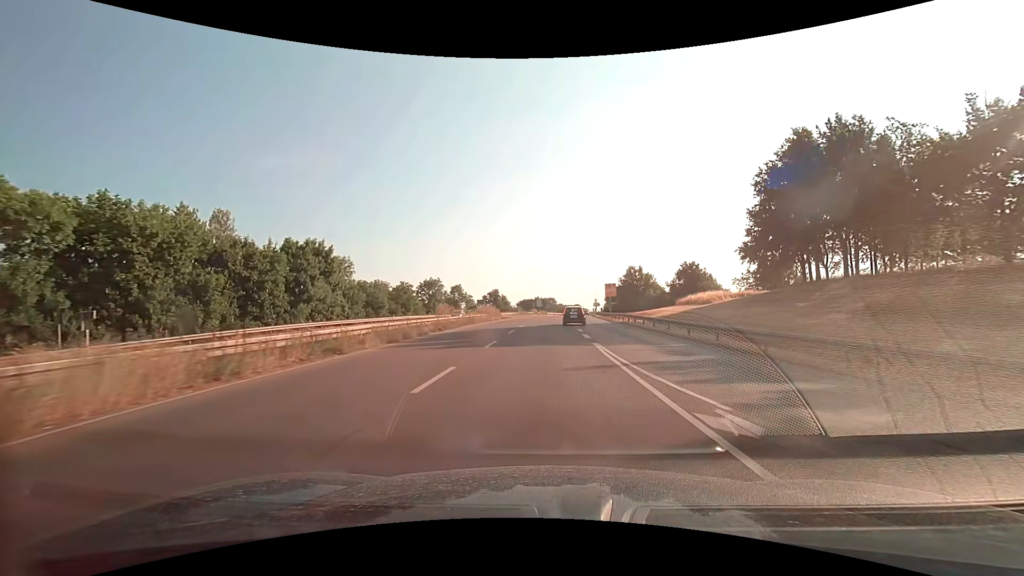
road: trunk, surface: asphalt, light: Day
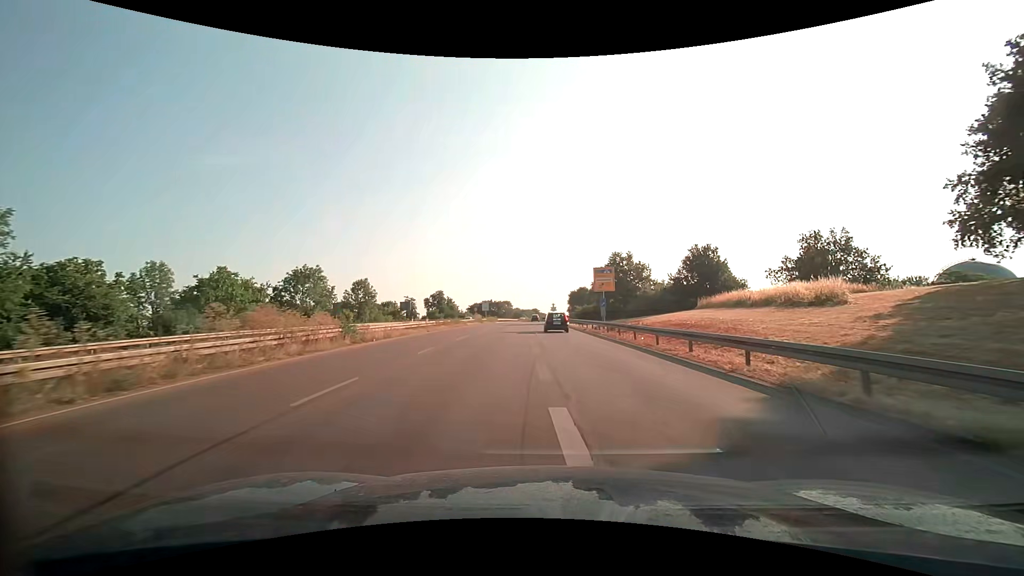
(+1.4, +36.3) m; +5°
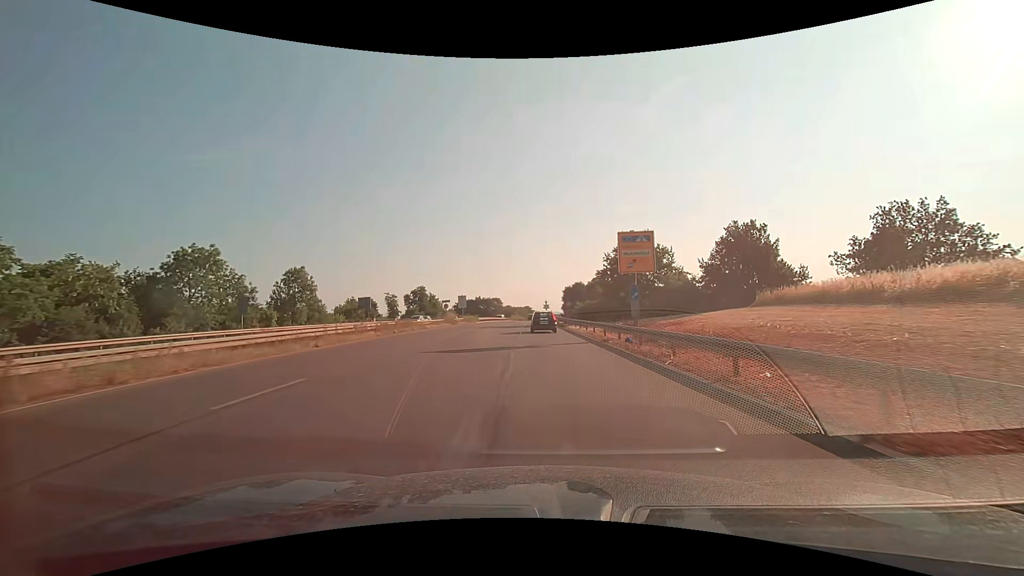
(+0.2, +18.0) m; +1°
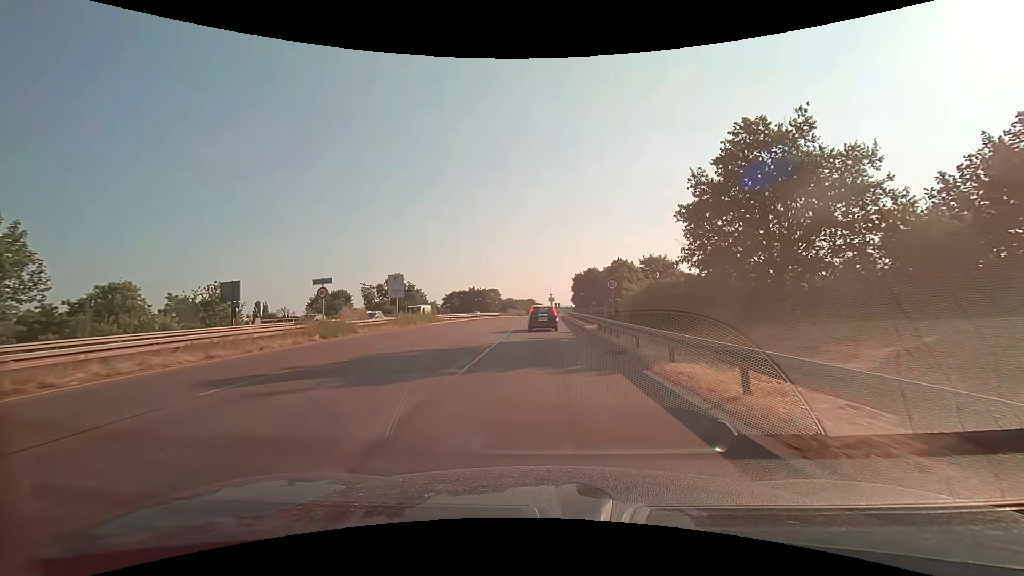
(-0.2, +34.7) m; -1°
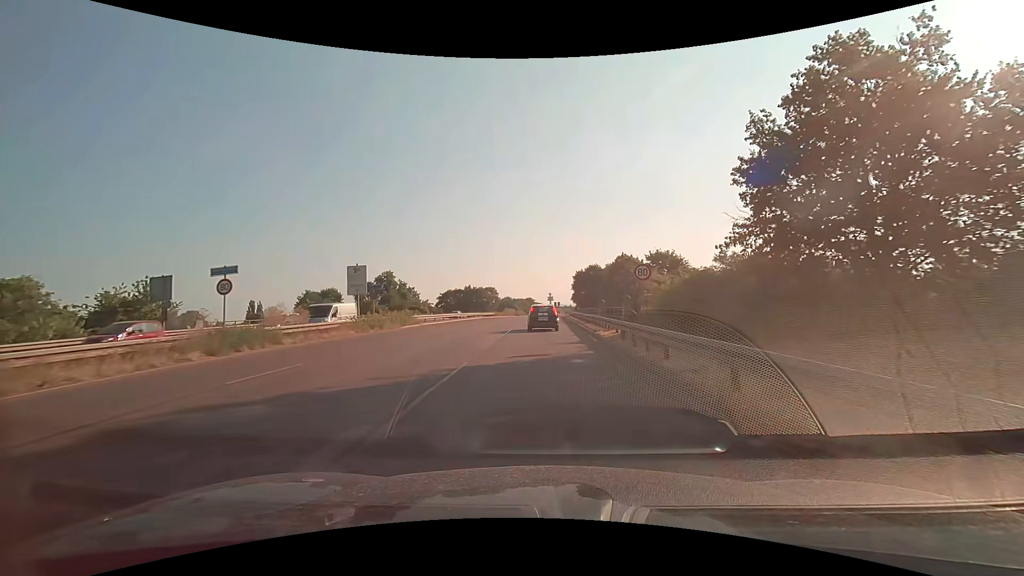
(0.0, +7.8) m; 0°
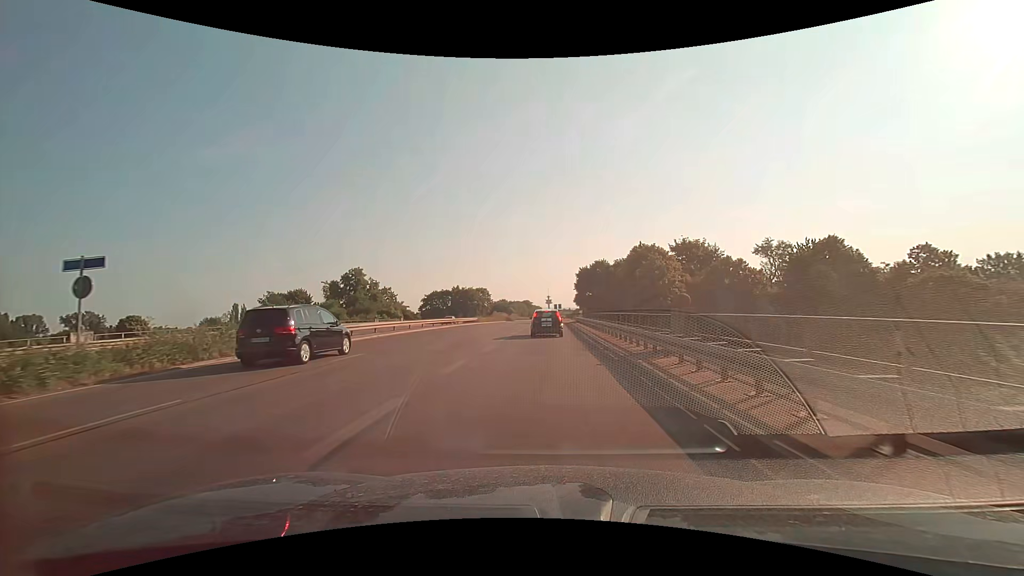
(0.0, +21.7) m; 0°
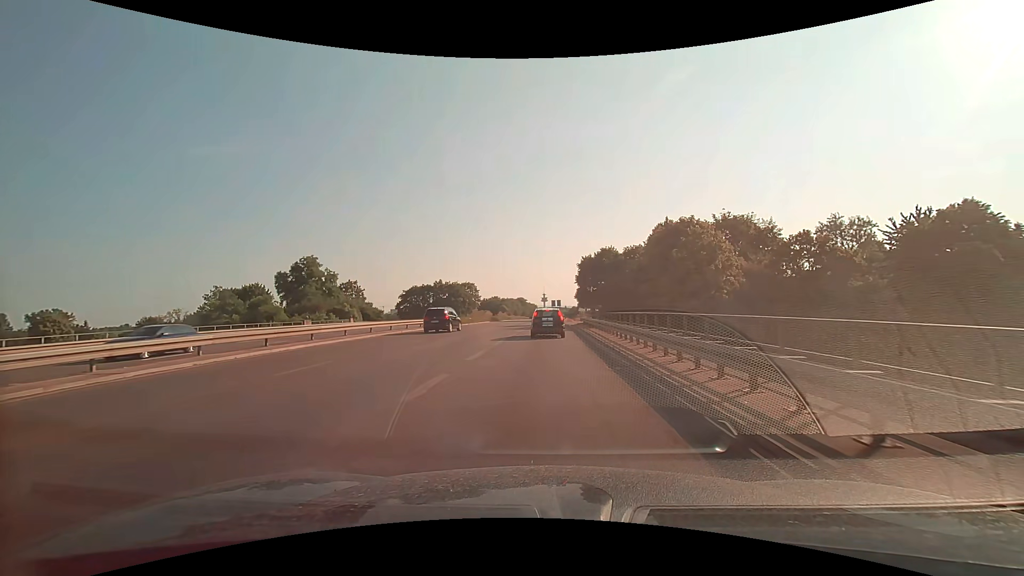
(0.0, +20.9) m; 0°
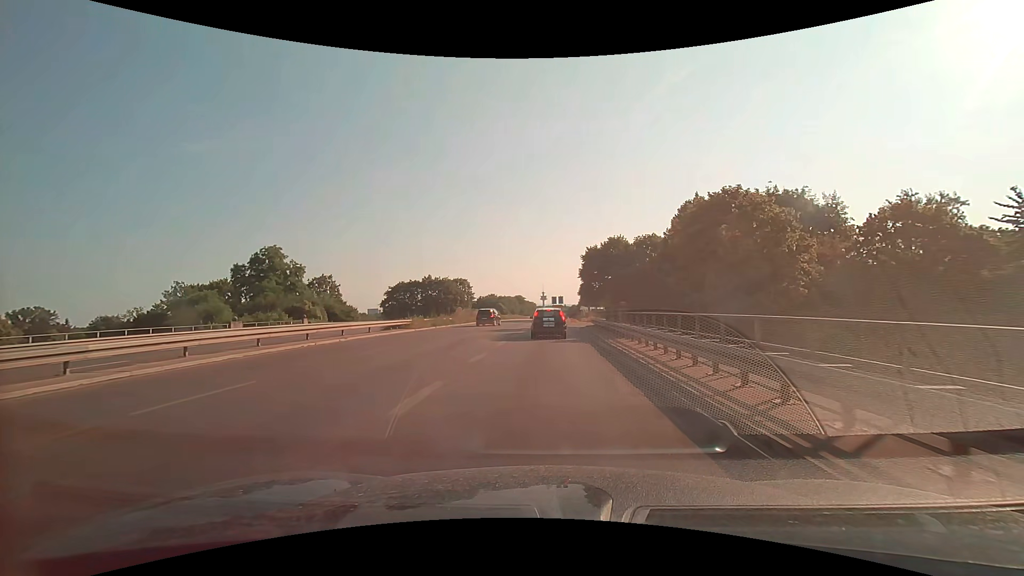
(0.0, +12.7) m; 0°
